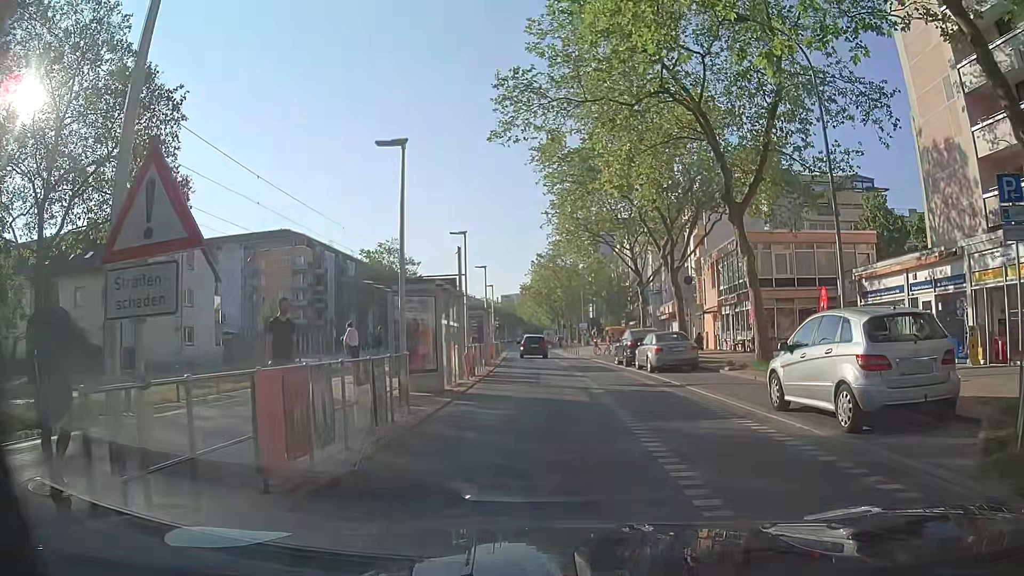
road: tertiary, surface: paving_stones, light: Day
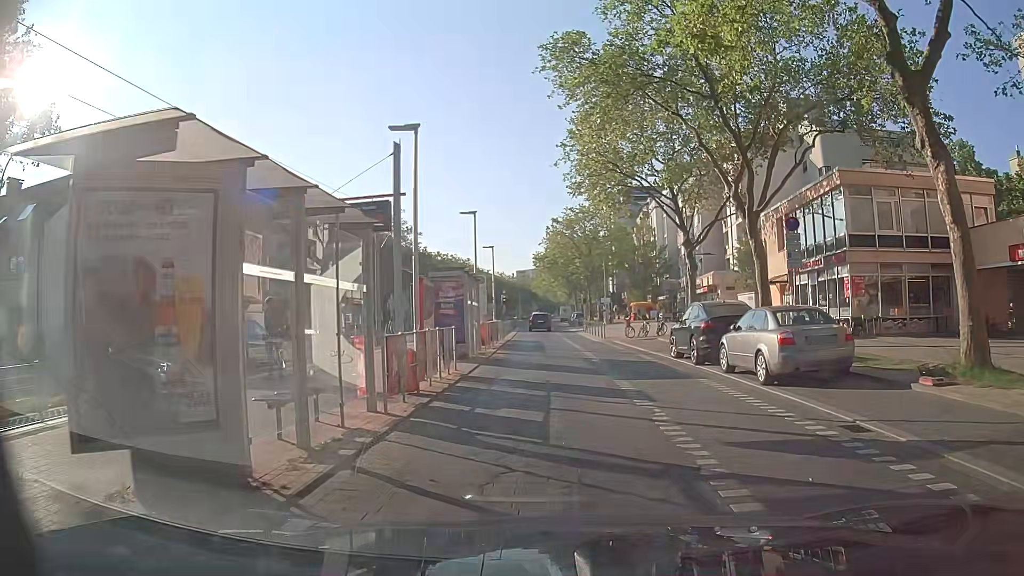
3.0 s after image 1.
(-0.1, +11.7) m; 0°
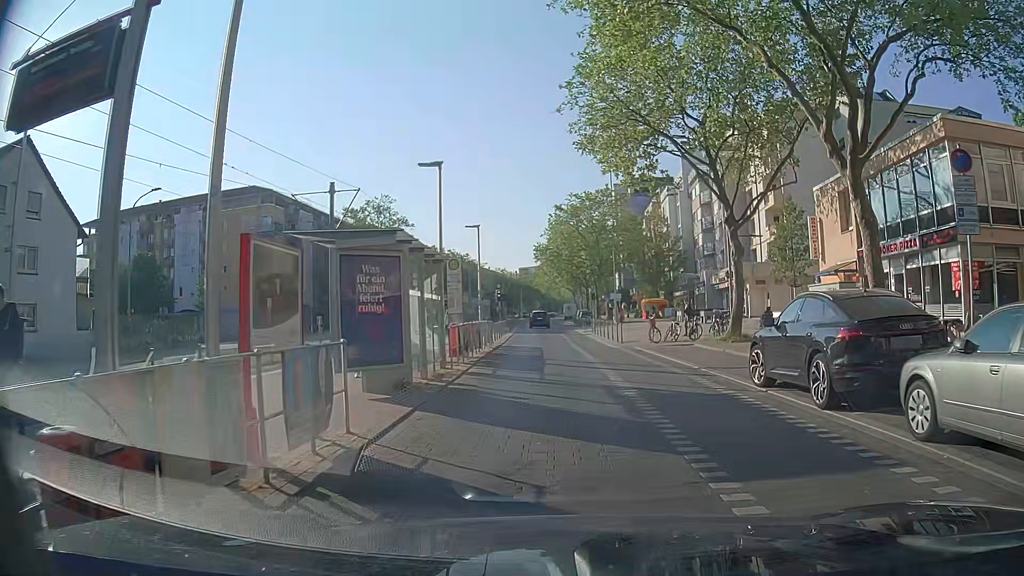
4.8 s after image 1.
(-0.2, +8.4) m; -2°
(0, +10) (0, +20) (-1, +30) (-1, +40) (-1, +50) (-1, +60) (-2, +70) (-2, +80) (-2, +90) (-2, +100) m
